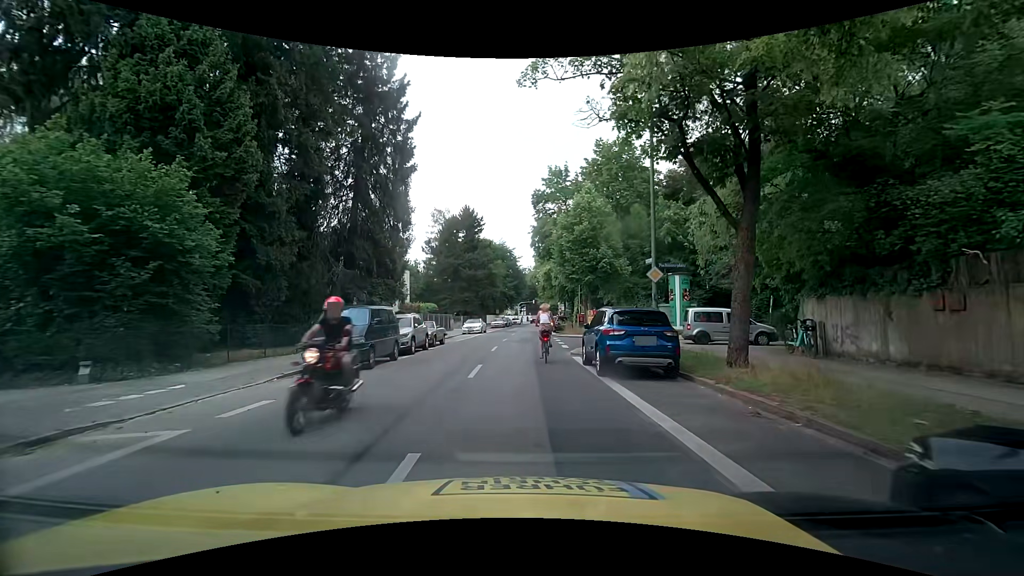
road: secondary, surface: asphalt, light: Day
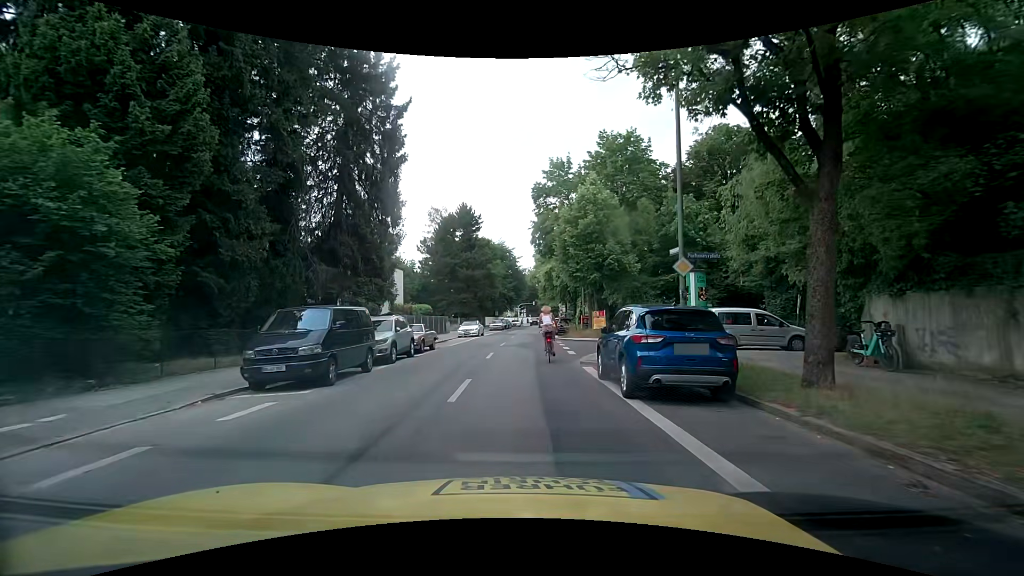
(0.0, +3.1) m; +2°
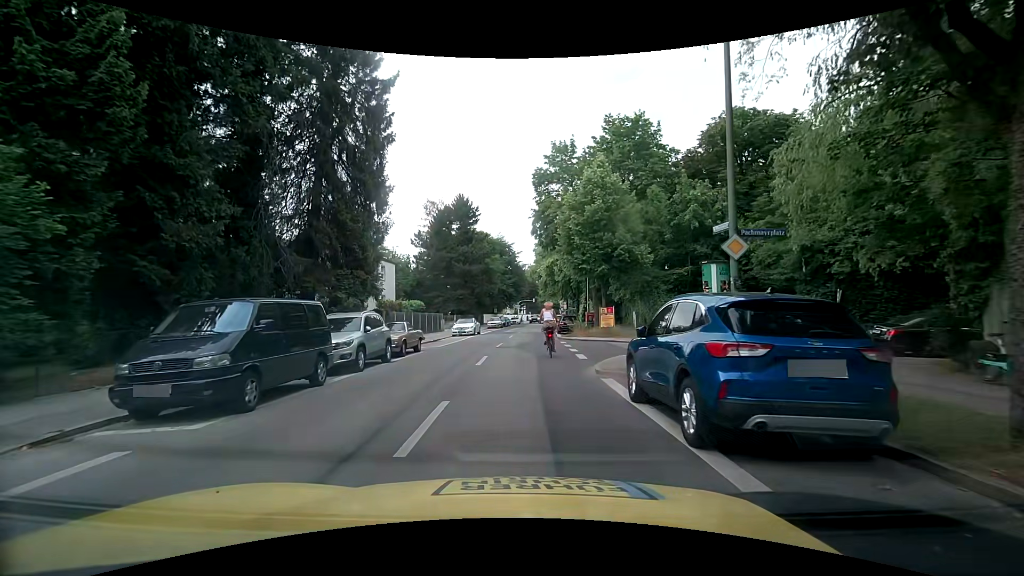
(-0.1, +3.5) m; -1°
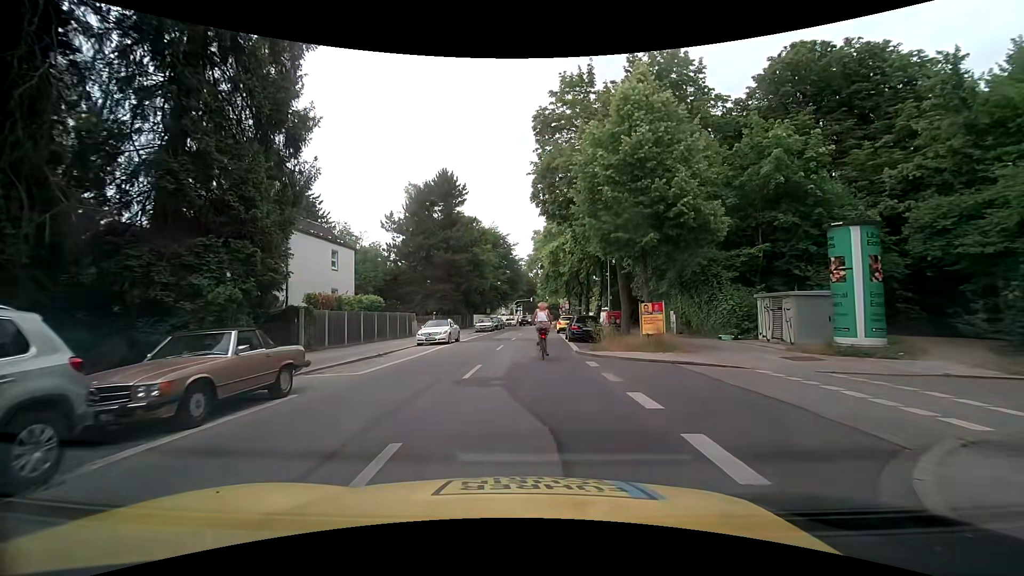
(0.0, +11.8) m; 0°
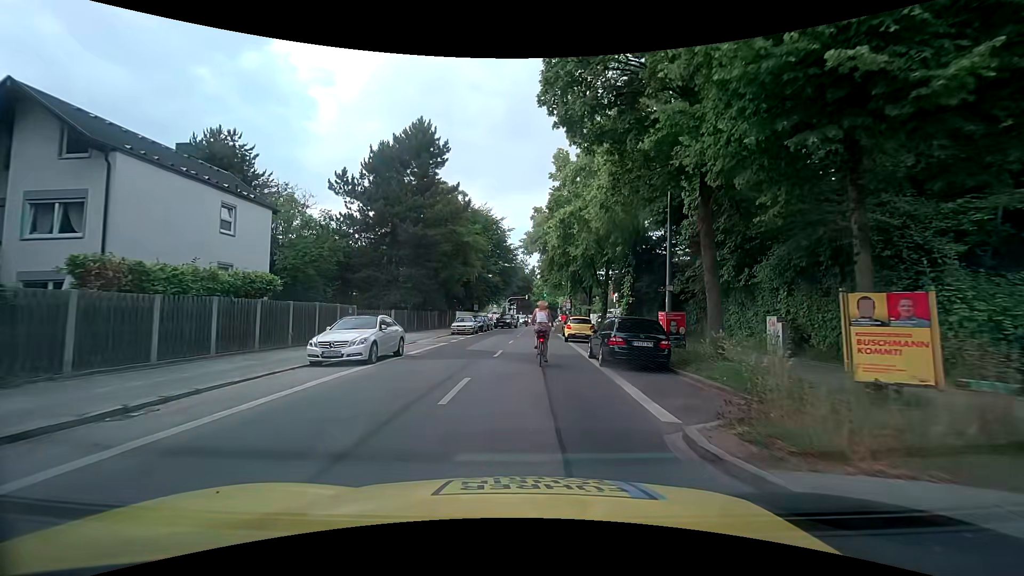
(0.0, +13.0) m; +1°
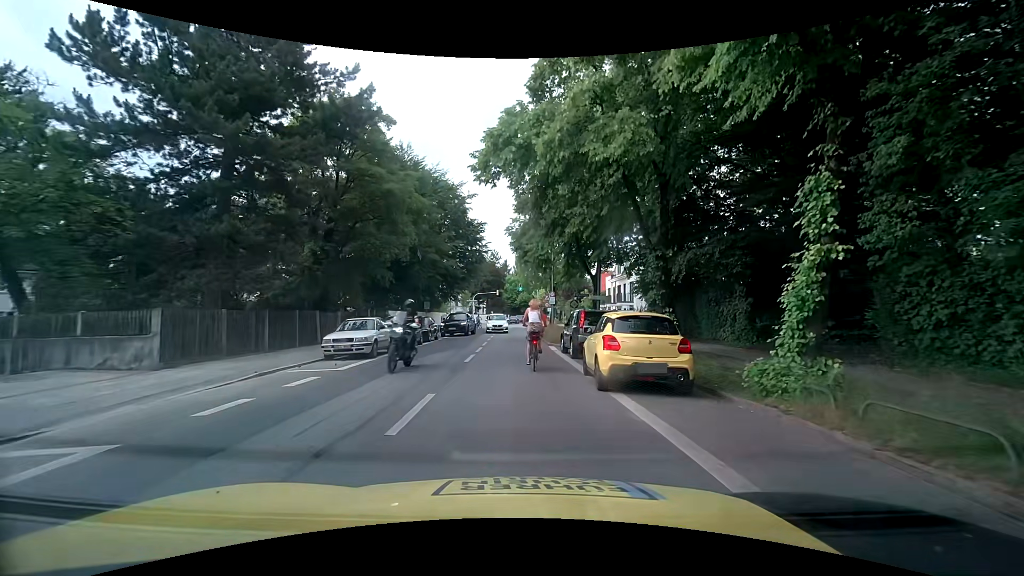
(+0.4, +19.4) m; +4°
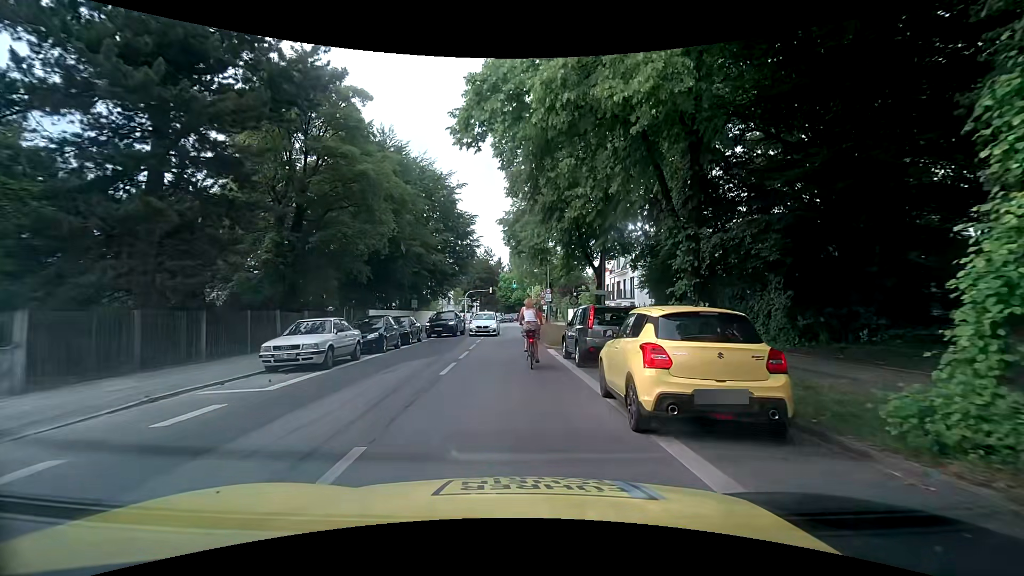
(0.0, +3.4) m; -2°
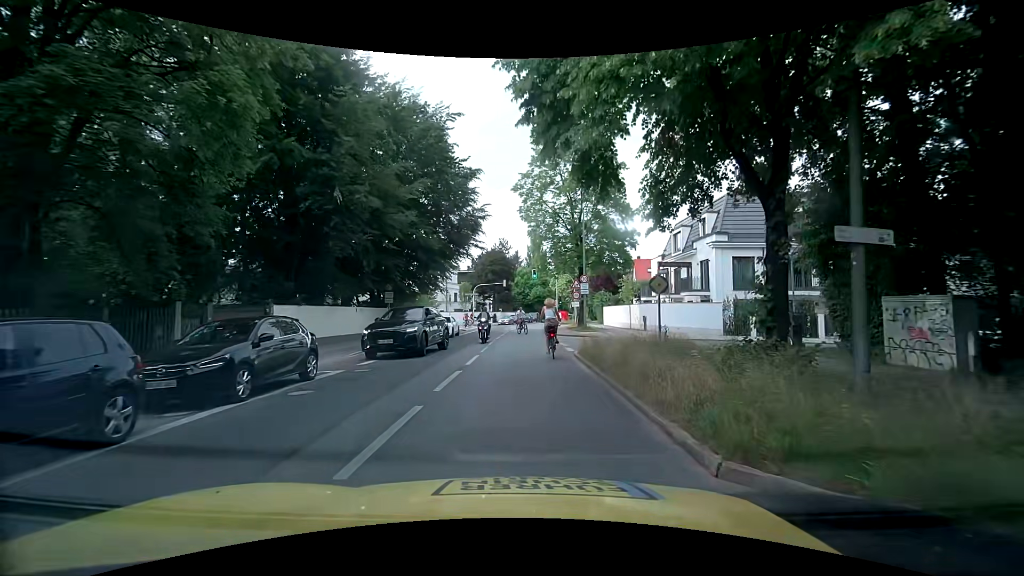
(0.0, +16.3) m; -1°
(0, +10) (0, +20) (0, +30) (0, +40) (+1, +50) (+1, +60) (+2, +70) (+4, +80) (+6, +90) (+8, +99) m
